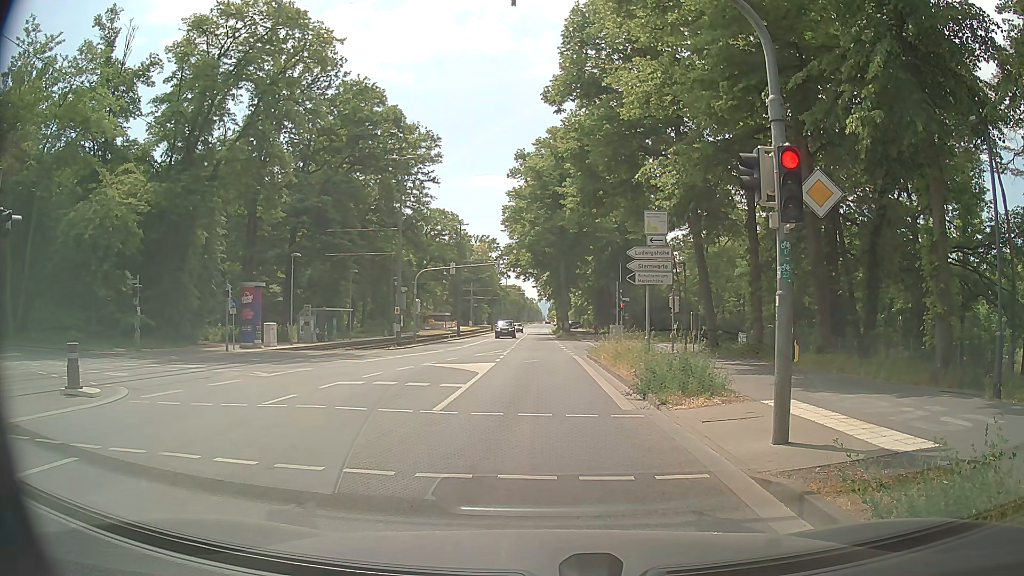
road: tertiary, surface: asphalt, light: Day
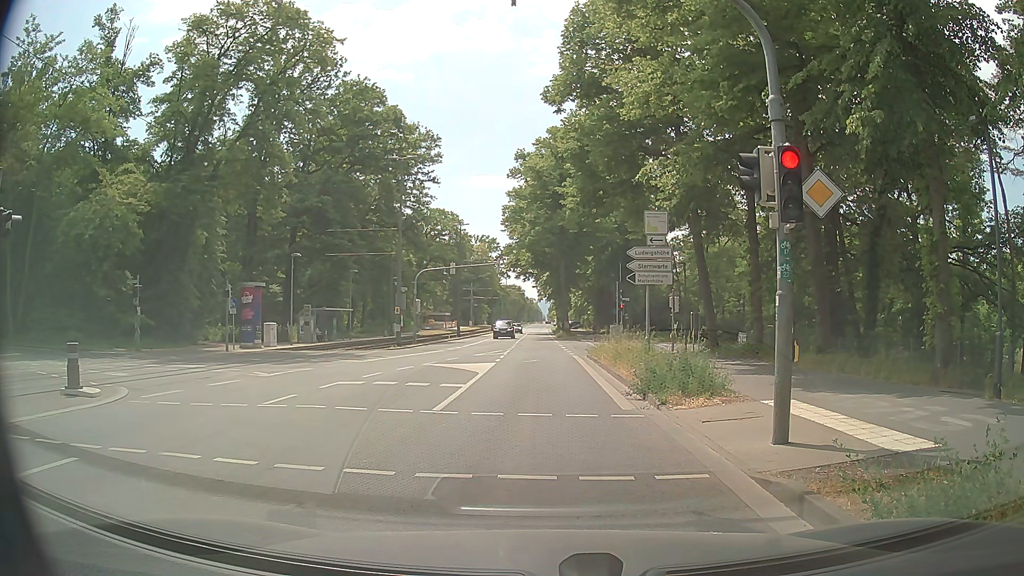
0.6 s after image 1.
(0.0, 0.0) m; 0°
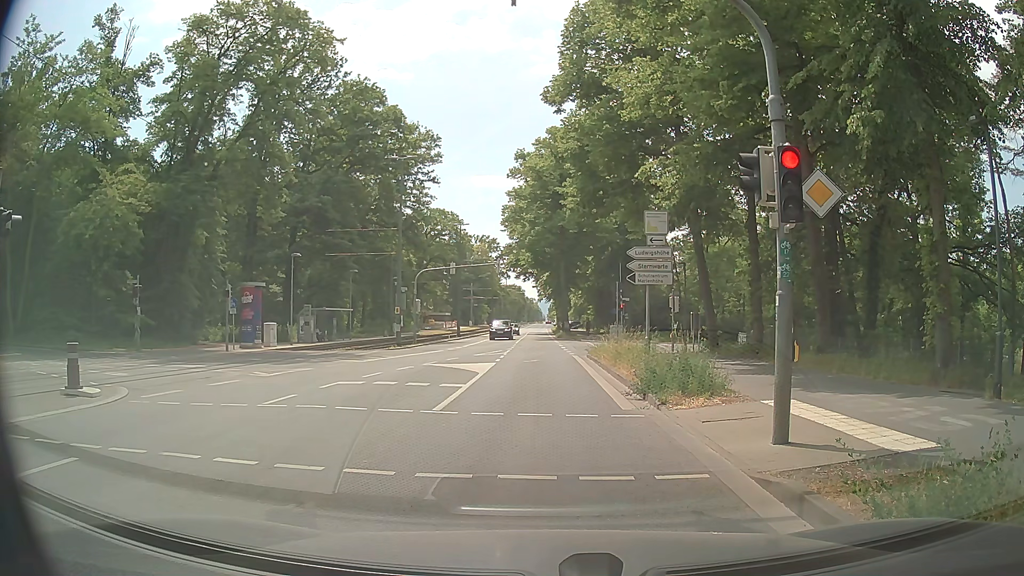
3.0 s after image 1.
(0.0, 0.0) m; 0°
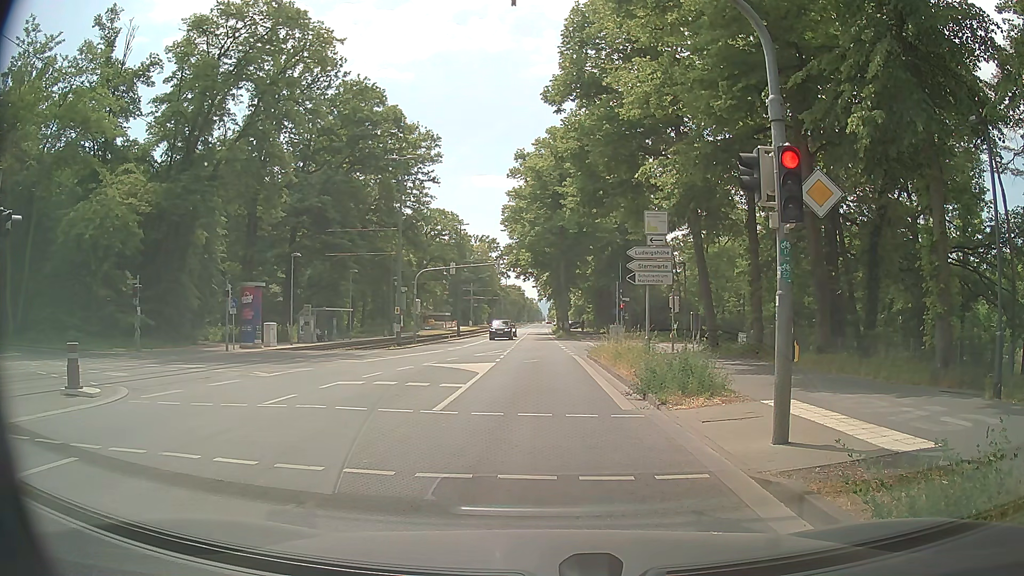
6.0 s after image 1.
(0.0, 0.0) m; 0°
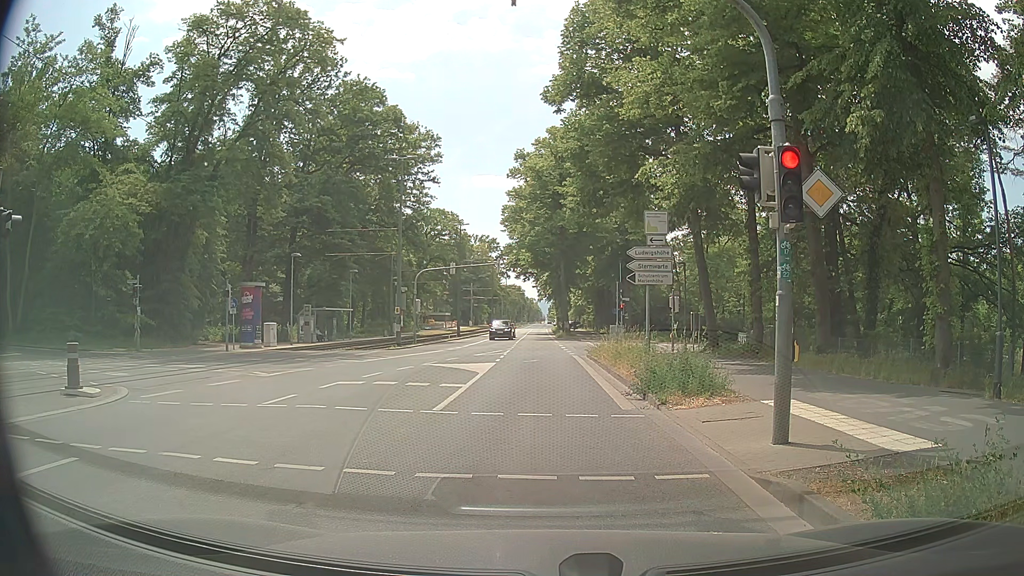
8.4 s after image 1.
(0.0, 0.0) m; 0°
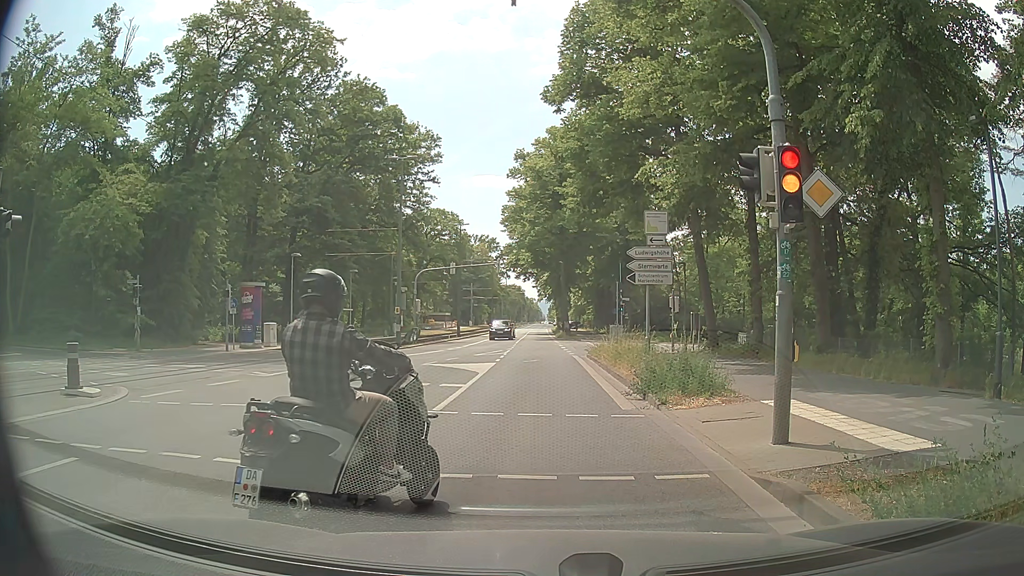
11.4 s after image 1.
(0.0, 0.0) m; 0°
